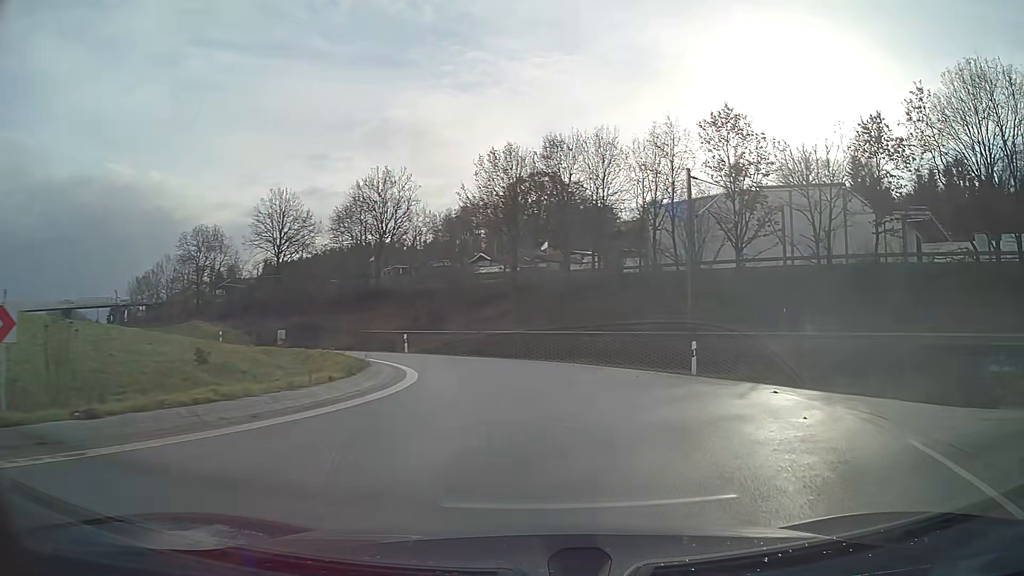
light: Day
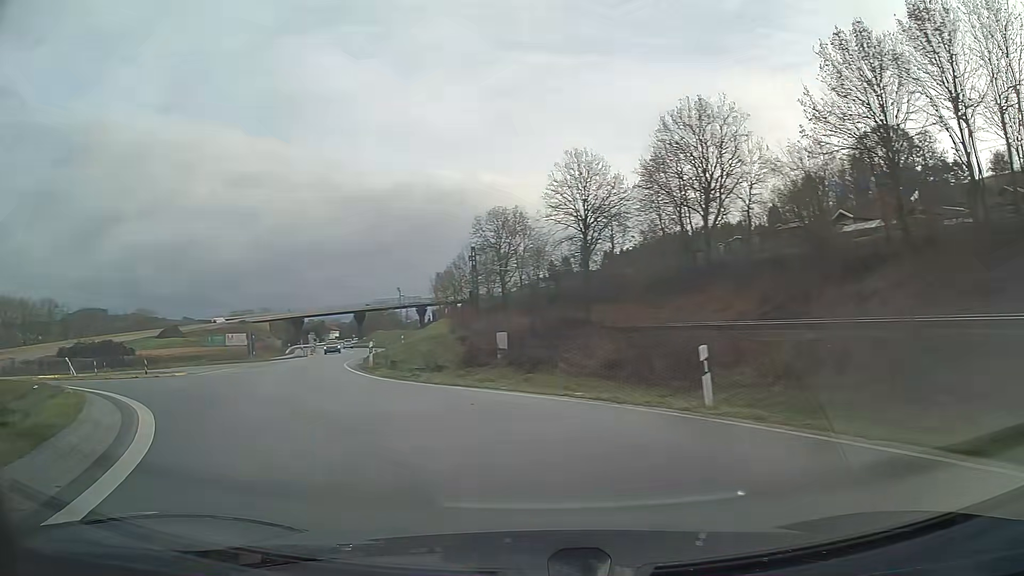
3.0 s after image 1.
(-5.4, +23.9) m; -38°
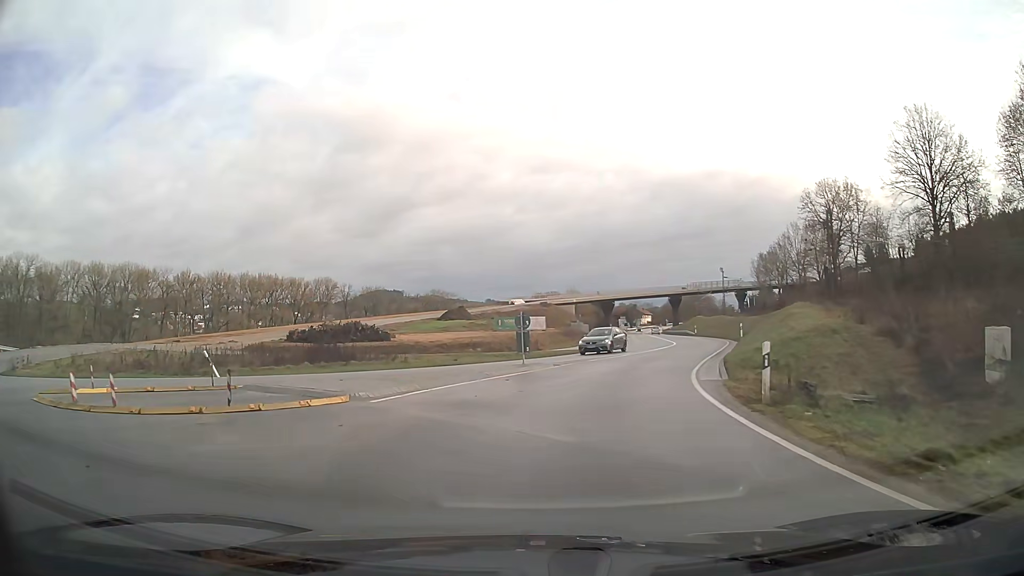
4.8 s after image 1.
(-3.5, +14.2) m; -21°
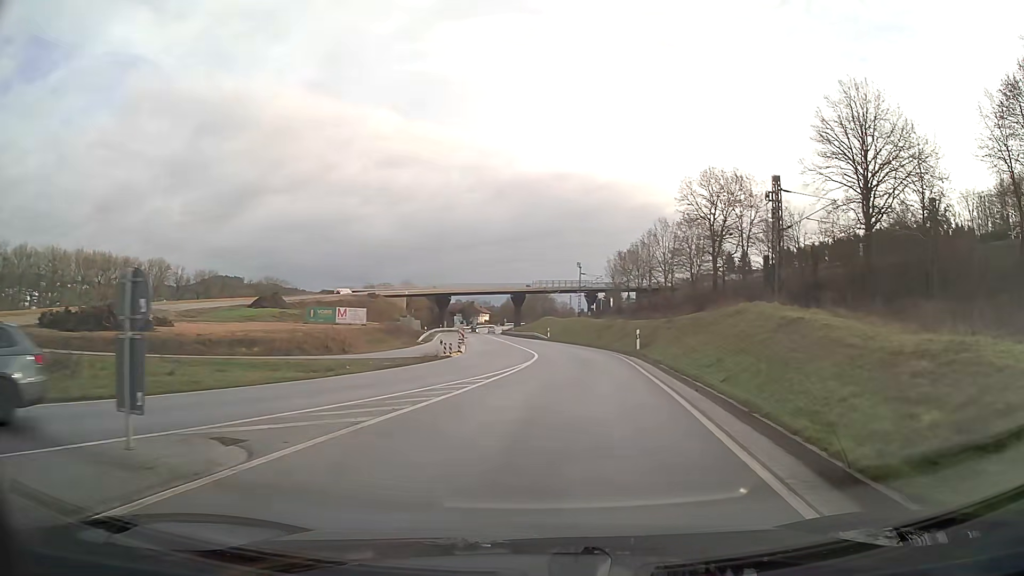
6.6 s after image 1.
(+1.8, +16.5) m; +13°
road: primary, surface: asphalt
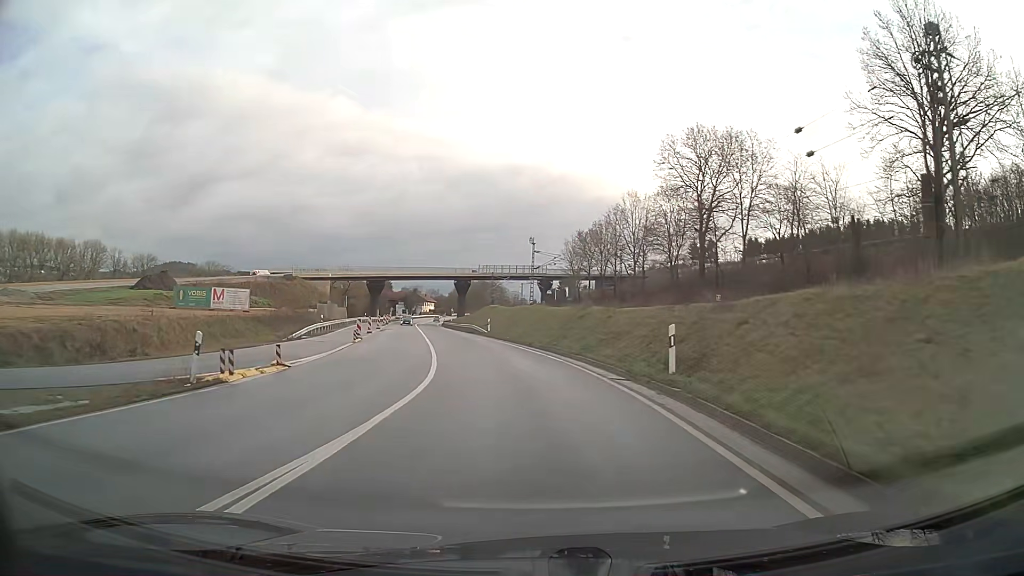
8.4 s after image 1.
(+1.0, +20.3) m; +2°
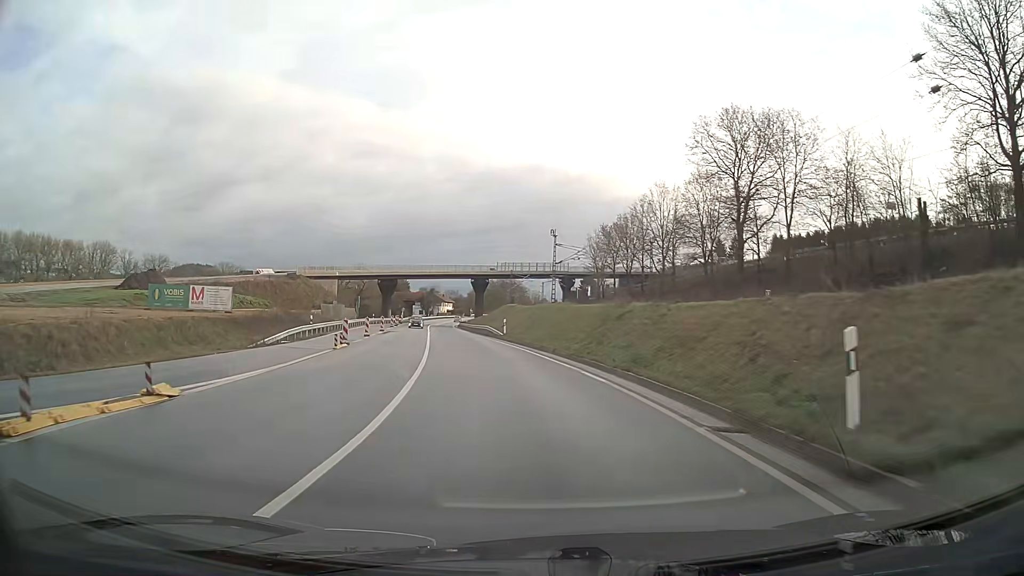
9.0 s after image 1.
(-0.1, +7.5) m; -2°
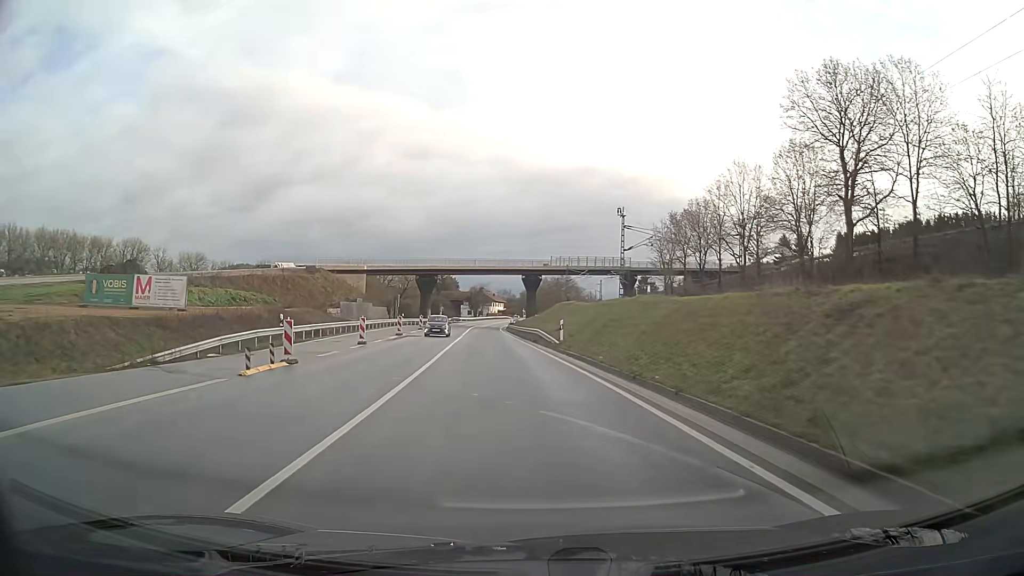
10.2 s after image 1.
(-0.6, +14.8) m; -4°
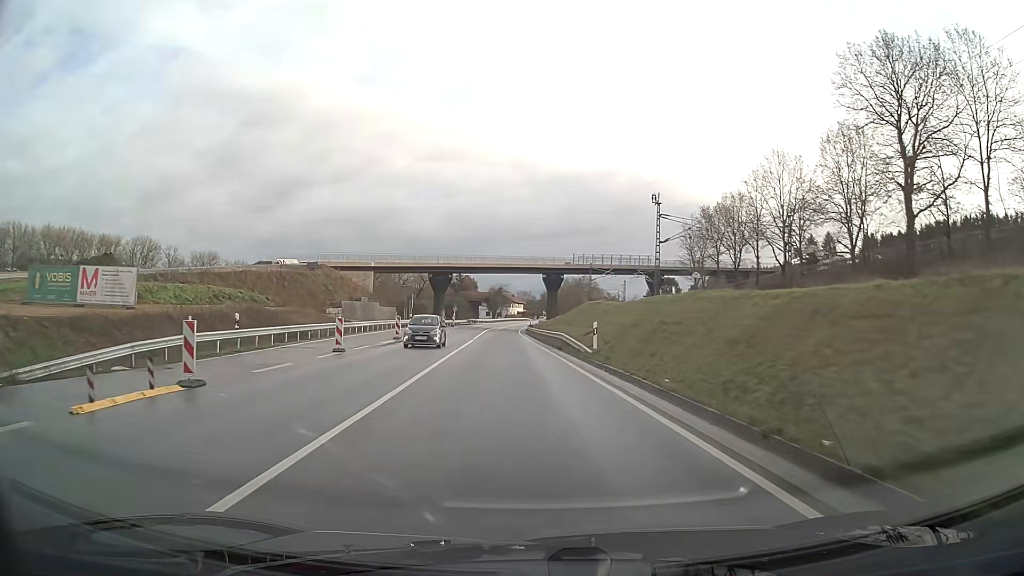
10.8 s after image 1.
(-0.1, +7.4) m; -2°
(0, +10) (0, +20) (-1, +30) (-1, +40) (-2, +50) (-2, +60) (-2, +70) (-2, +80) (-3, +90) (-2, +100) m
